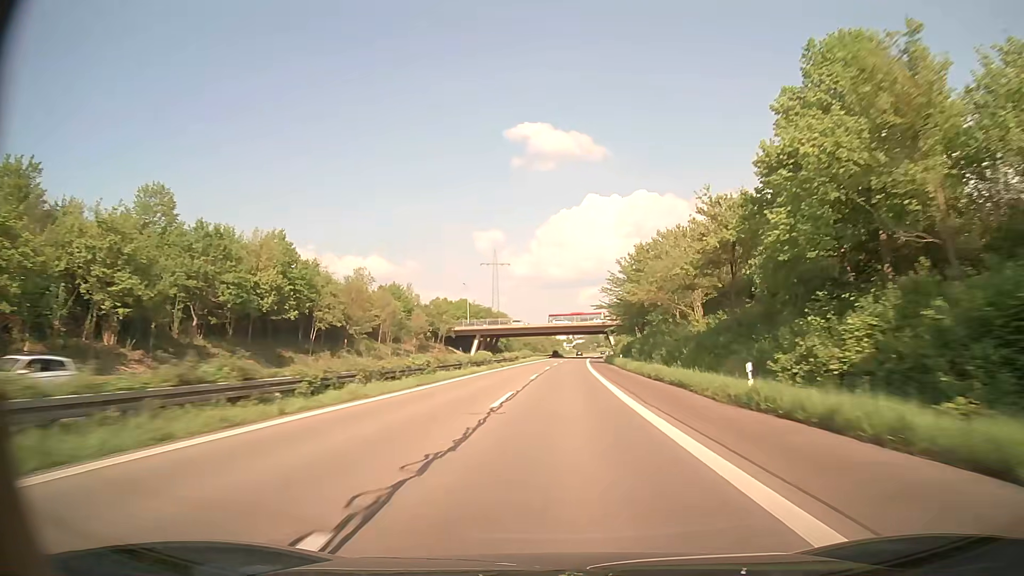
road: trunk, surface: asphalt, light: Day
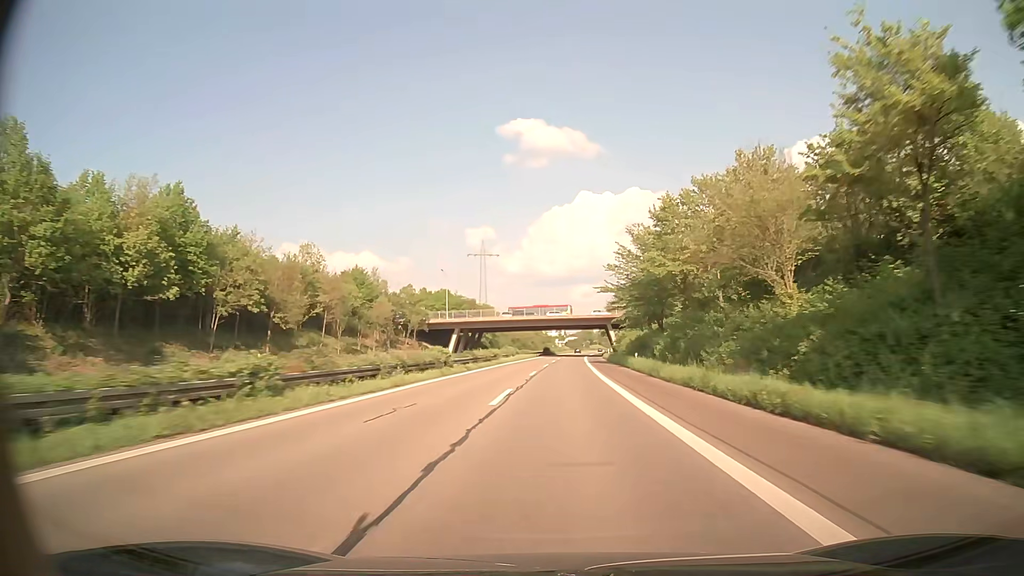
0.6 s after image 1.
(+0.1, +18.5) m; 0°
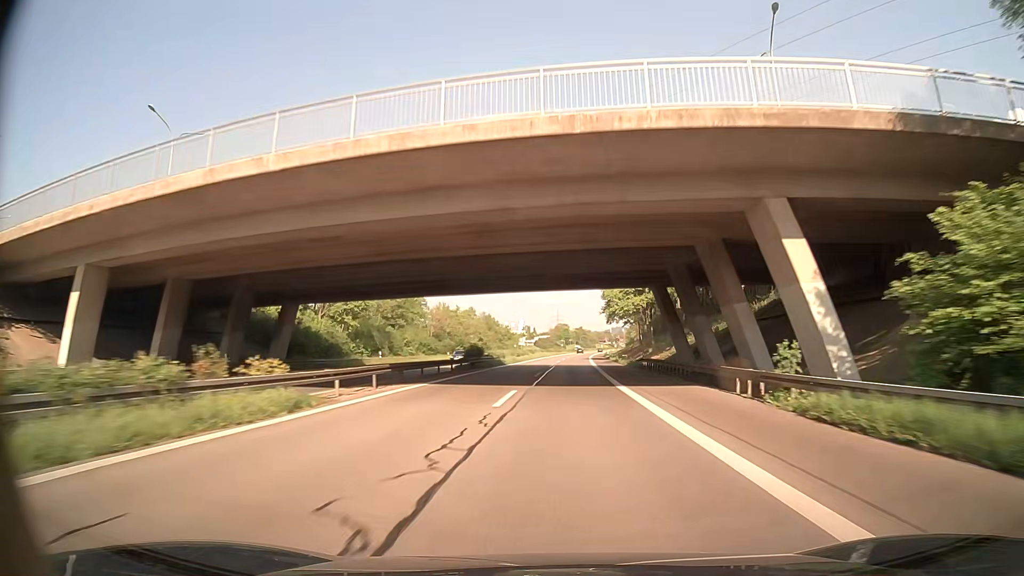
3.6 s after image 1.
(+2.4, +90.5) m; +3°
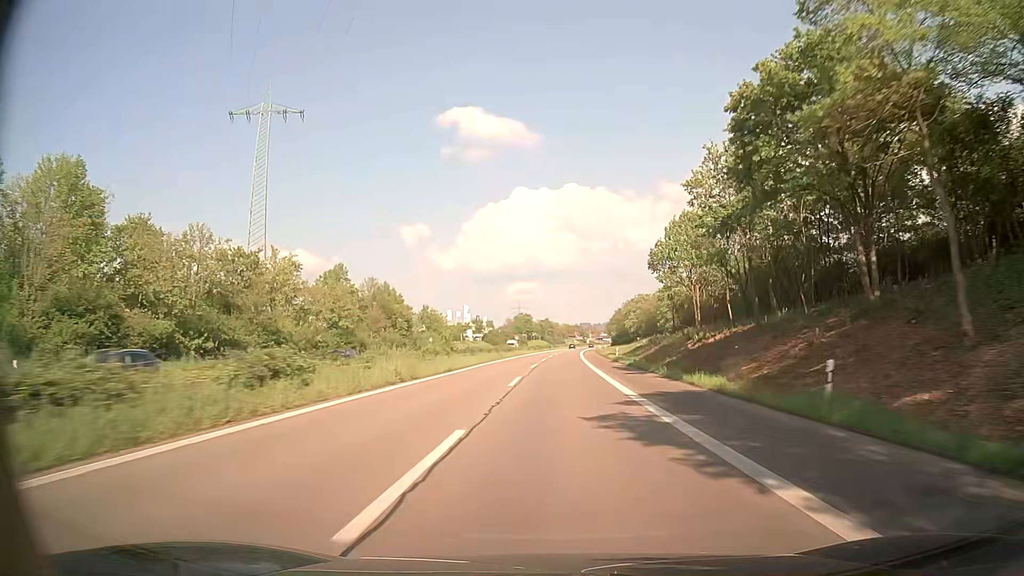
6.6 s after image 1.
(+2.0, +82.4) m; +4°
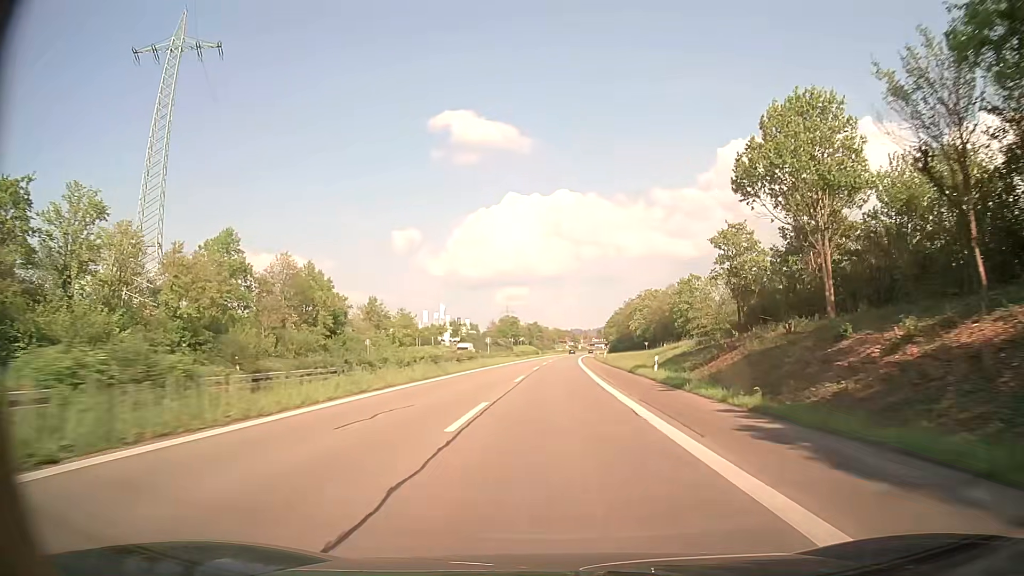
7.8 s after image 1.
(0.0, +29.2) m; 0°
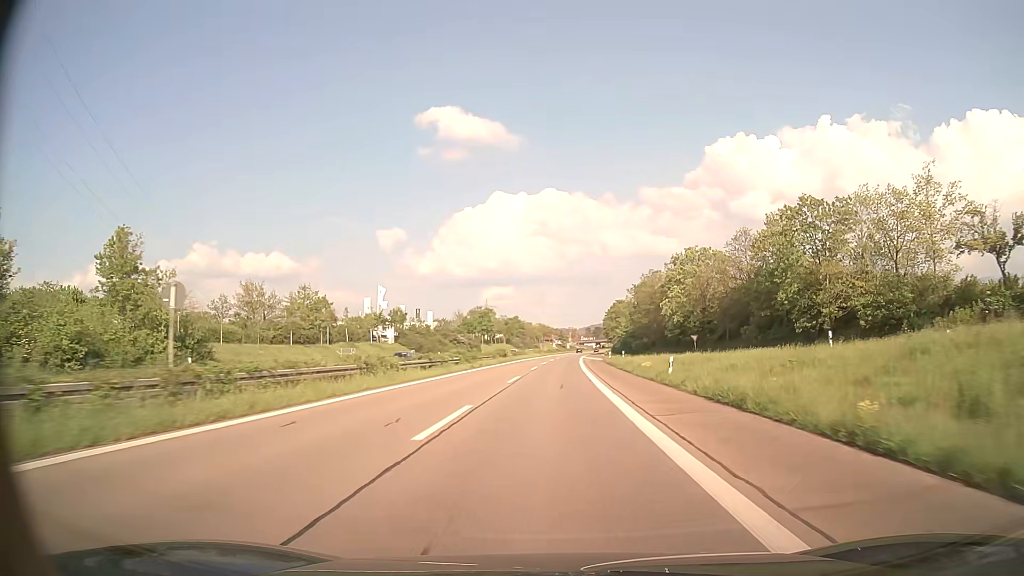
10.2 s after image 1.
(+0.8, +55.0) m; +1°
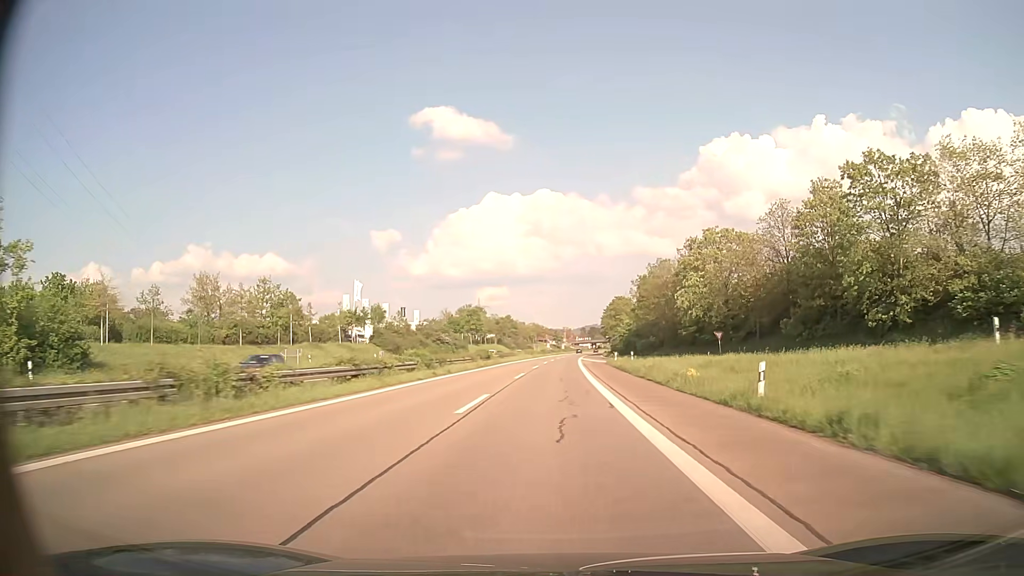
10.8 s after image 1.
(+0.1, +13.2) m; +1°
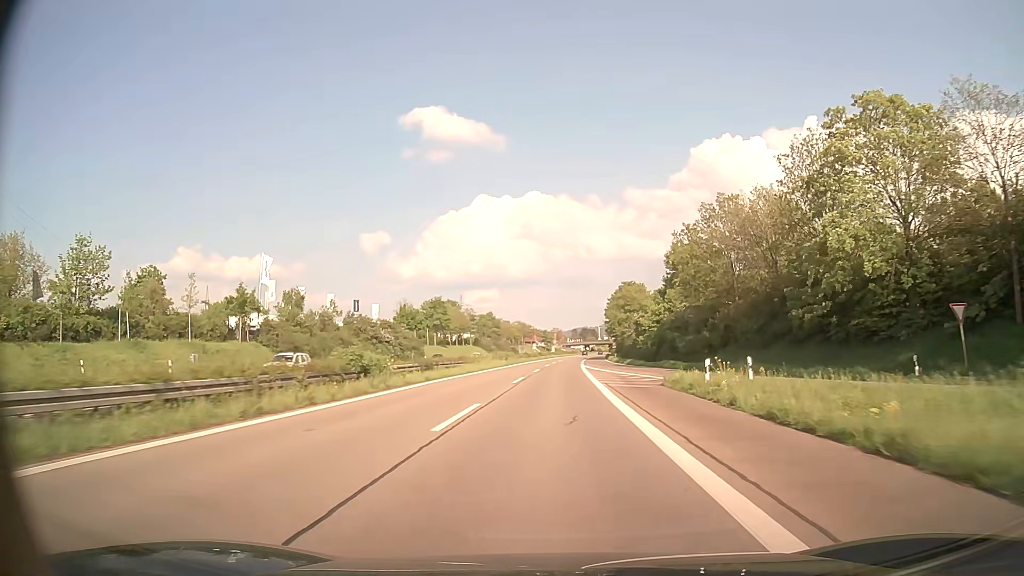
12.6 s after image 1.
(+0.3, +38.8) m; +1°
(0, +10) (0, +20) (0, +30) (0, +40) (0, +50) (+1, +60) (+1, +70) (+1, +80) (+2, +90) (+2, +100) m
